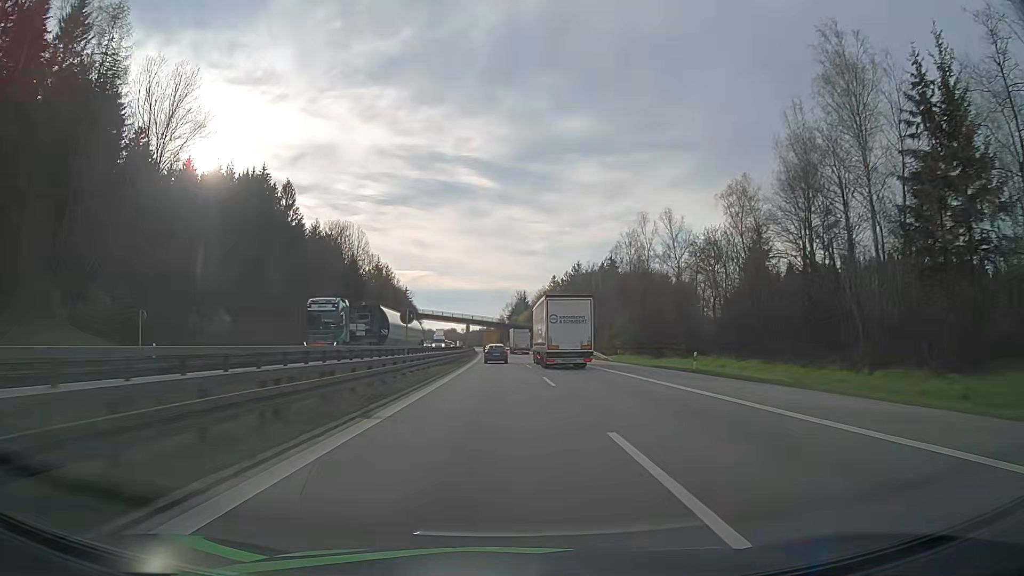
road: motorway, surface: asphalt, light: Day
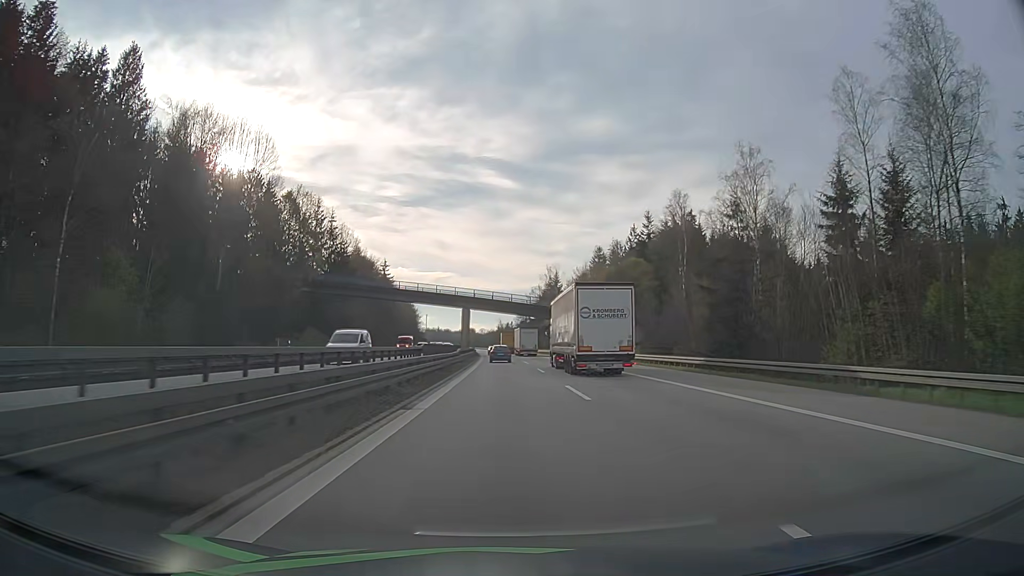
(-1.1, +78.5) m; -2°
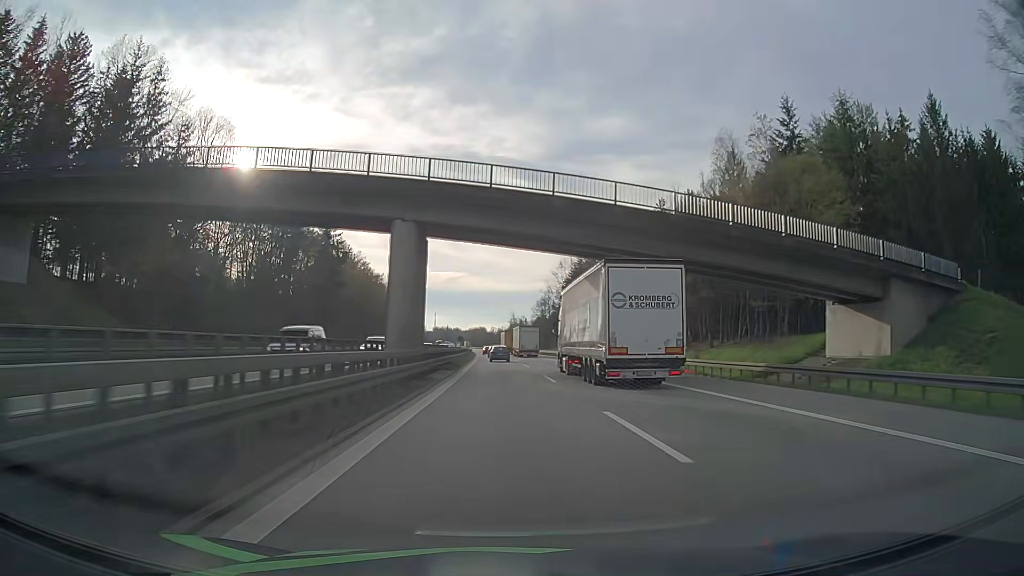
(-0.6, +64.1) m; -1°
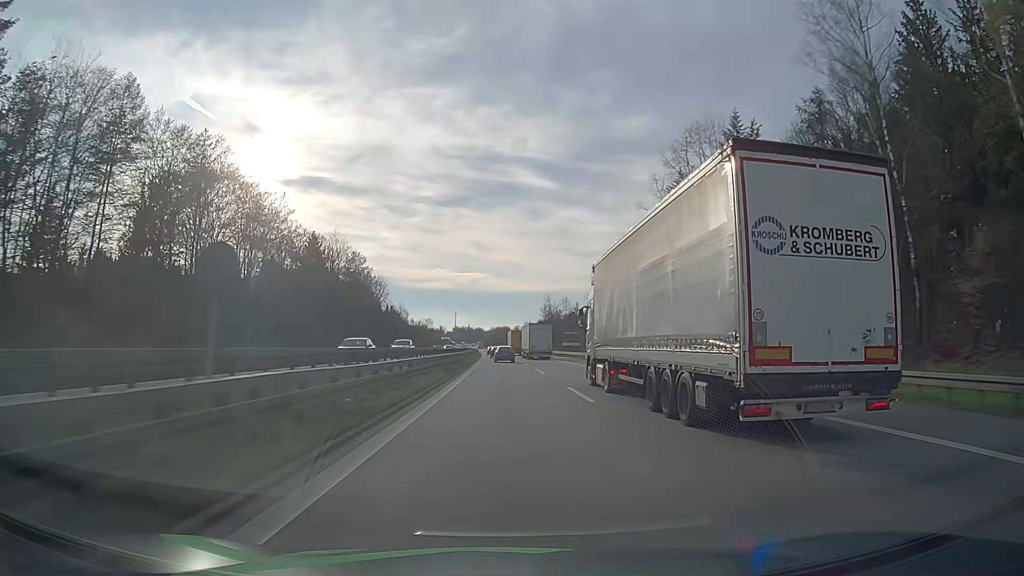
(-1.4, +82.5) m; -2°
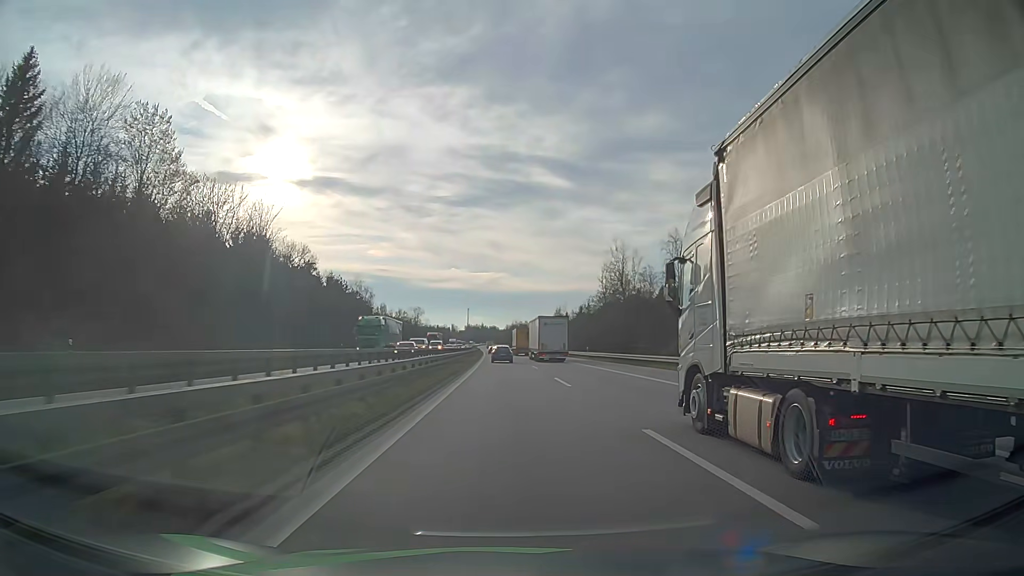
(-1.1, +84.9) m; -2°
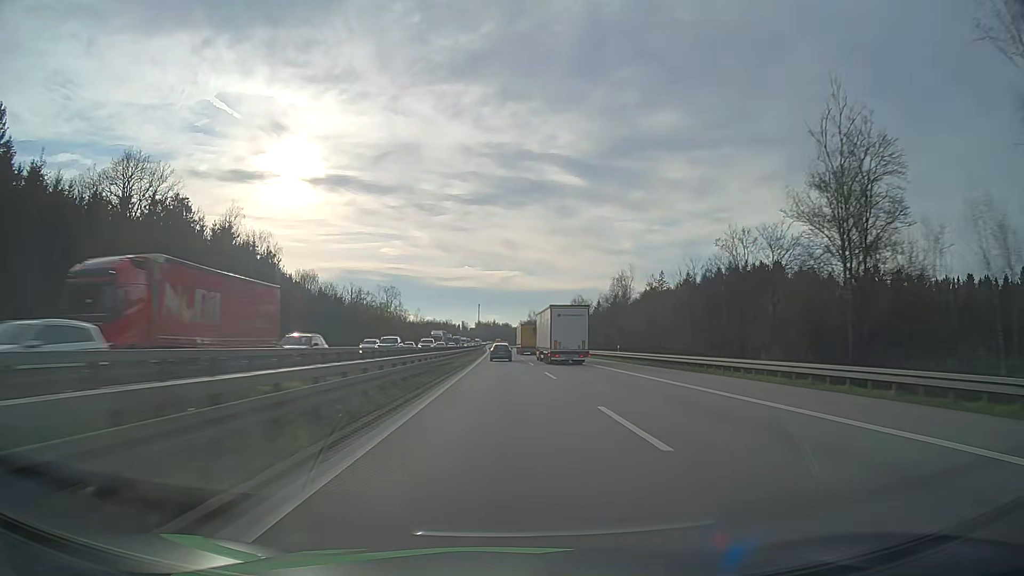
(-0.3, +69.2) m; -1°
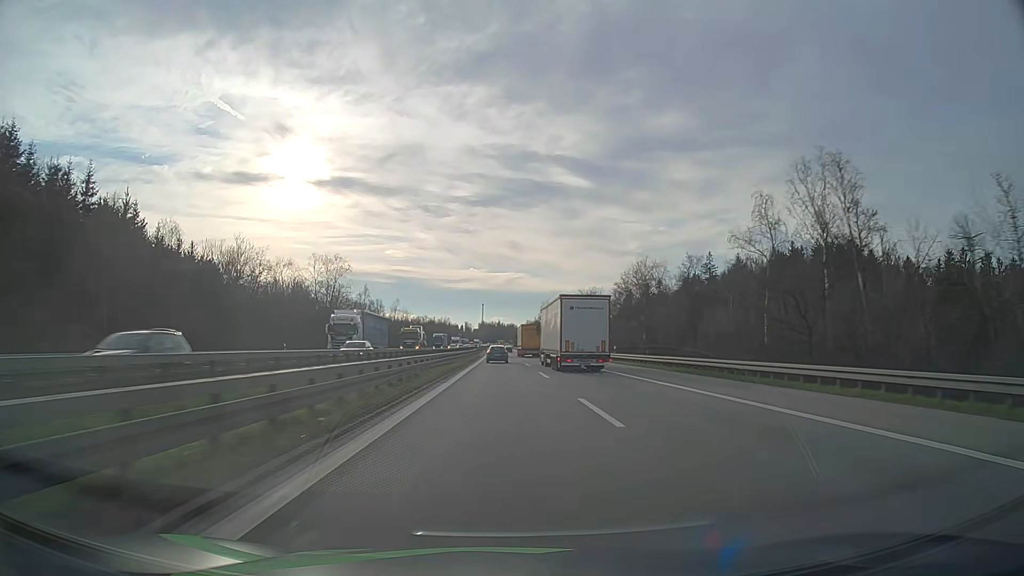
(-0.4, +51.8) m; -1°
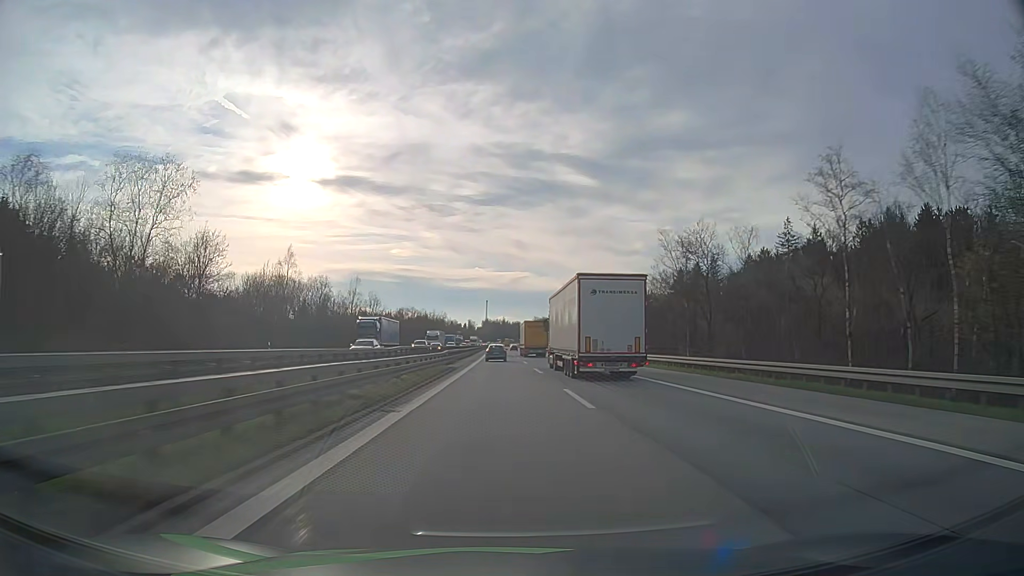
(-0.3, +51.4) m; -1°
(0, +10) (0, +20) (0, +30) (0, +40) (0, +50) (0, +60) (0, +70) (-1, +80) (-1, +90) (-1, +100) m
